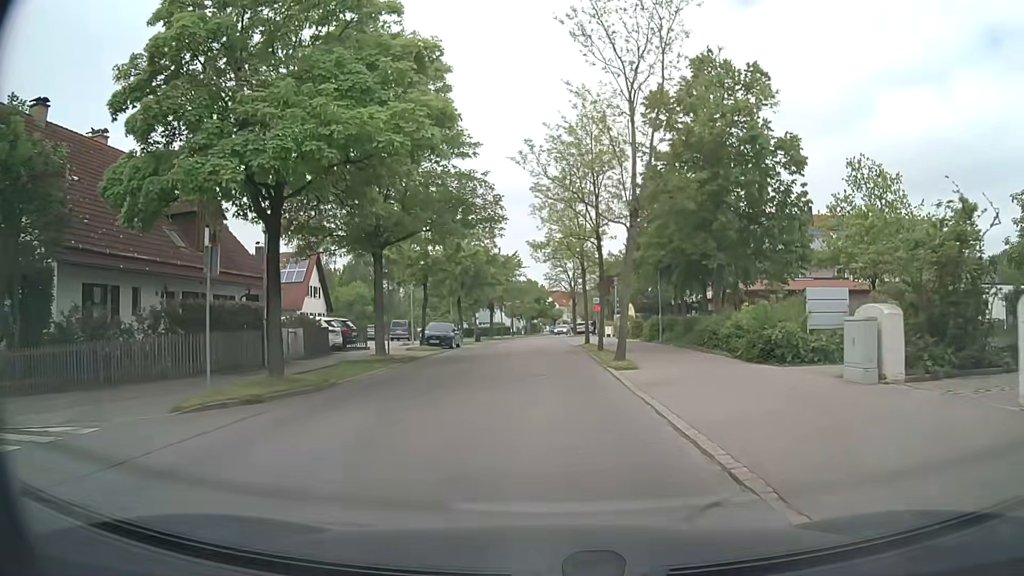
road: residential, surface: asphalt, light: Day
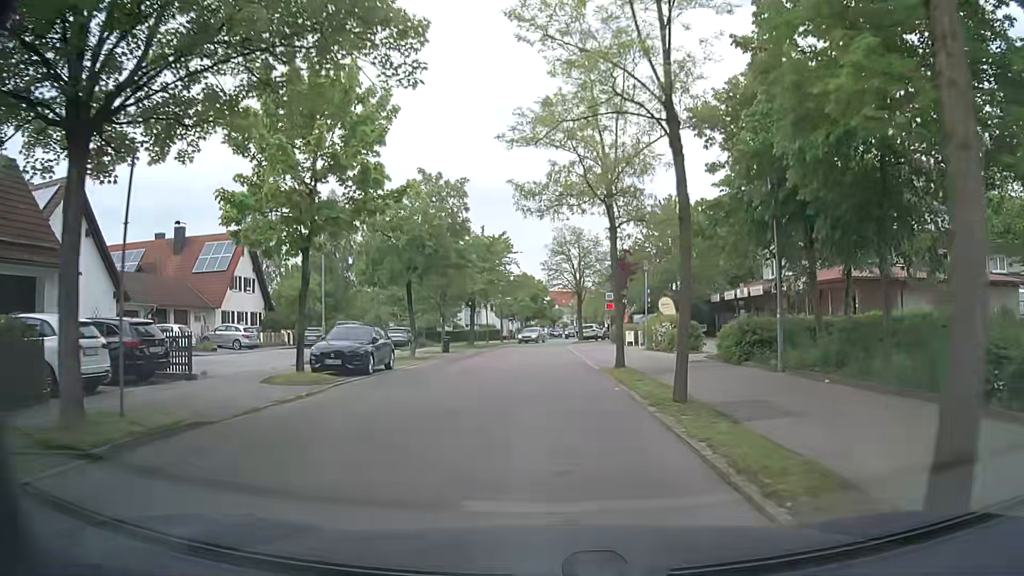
(0.0, +16.5) m; -1°
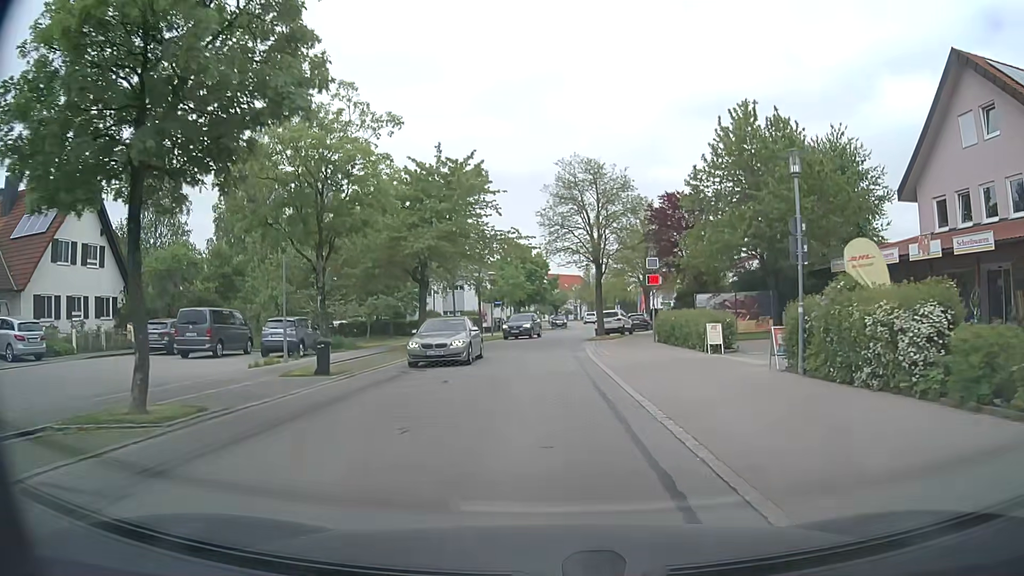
(+0.2, +21.5) m; +1°
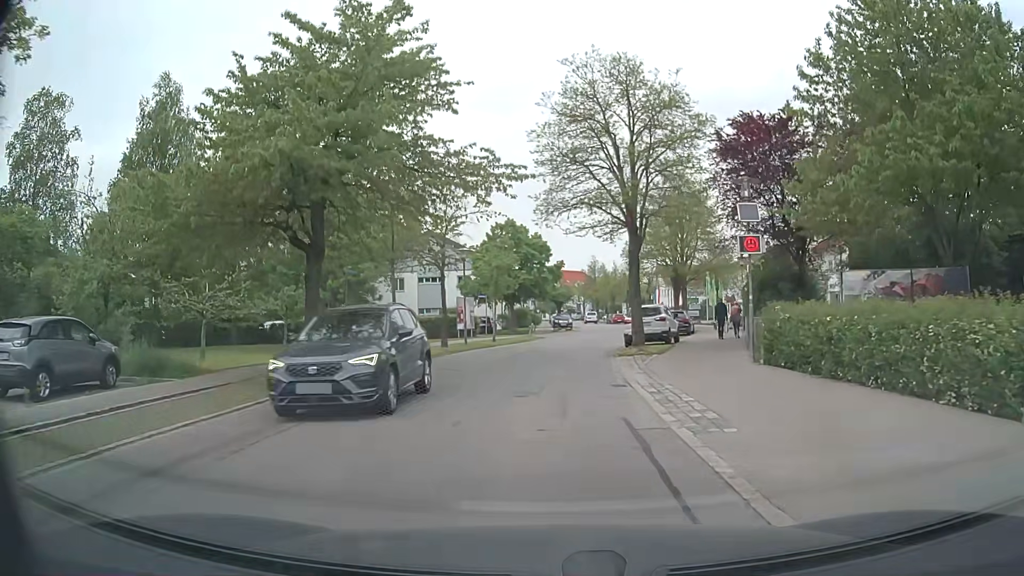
(-0.1, +15.3) m; -1°
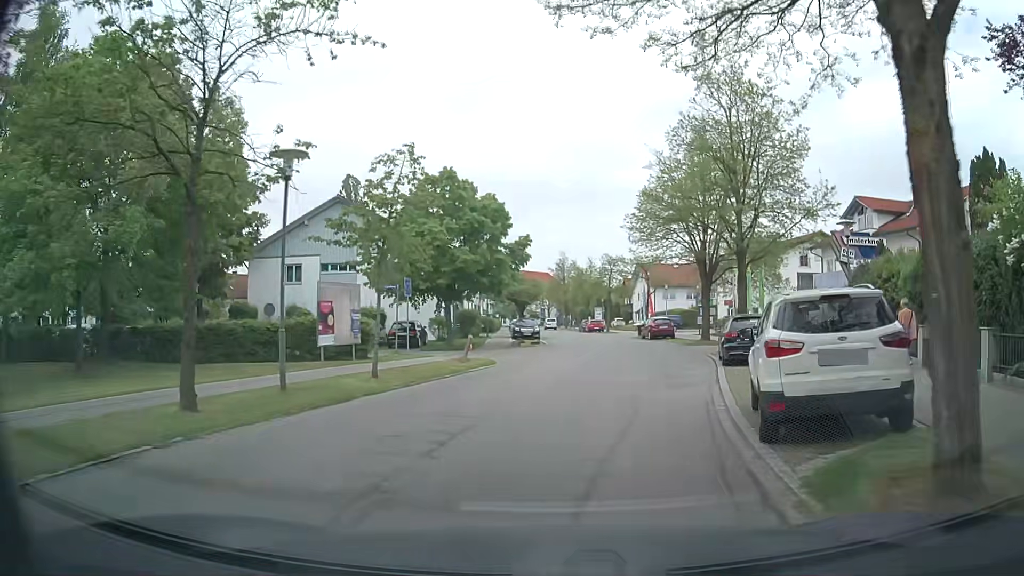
(+0.4, +19.1) m; +3°
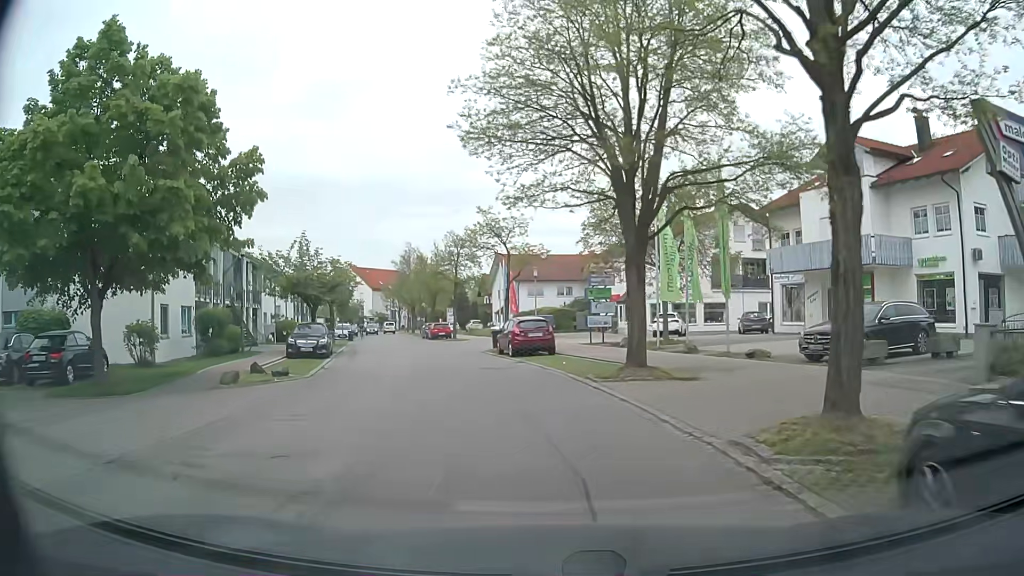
(+2.8, +18.5) m; +12°
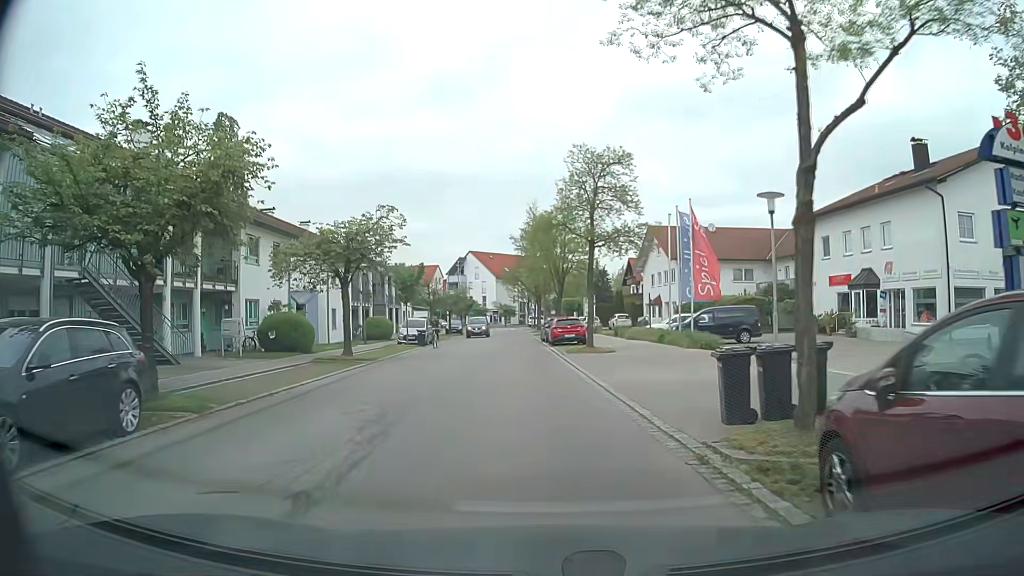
(-2.5, +23.3) m; -12°
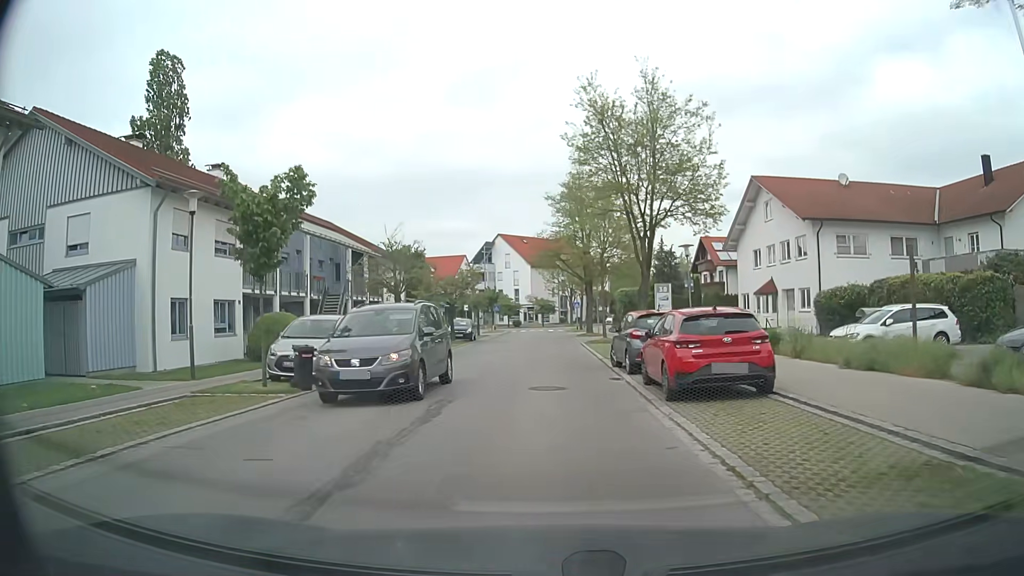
(-0.7, +23.9) m; -3°
(0, +10) (0, +20) (0, +30) (0, +40) (+1, +50) (+1, +60) (+1, +70) (+1, +80) (+5, +89) (+10, +98) m
